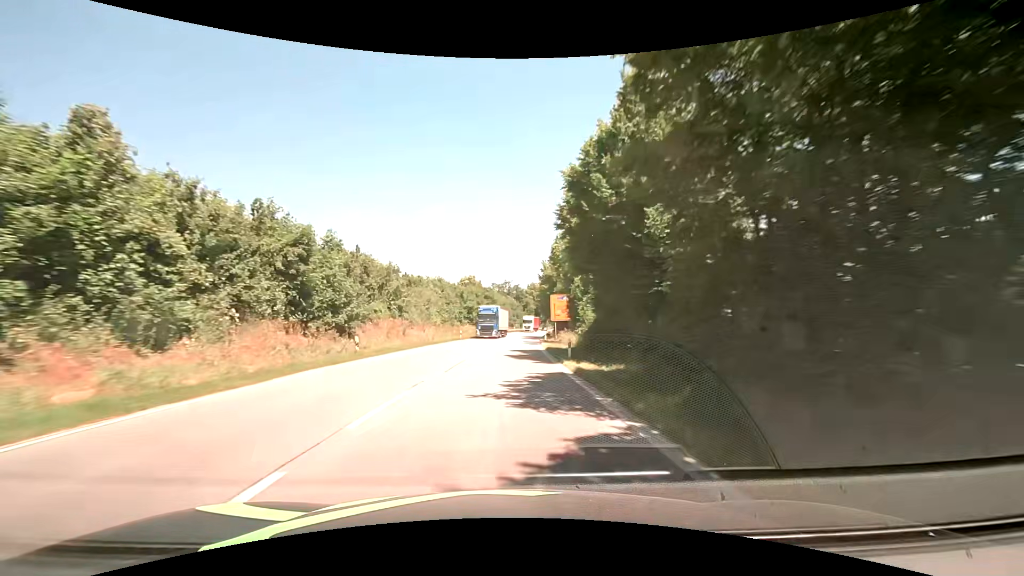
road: primary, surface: asphalt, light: Day
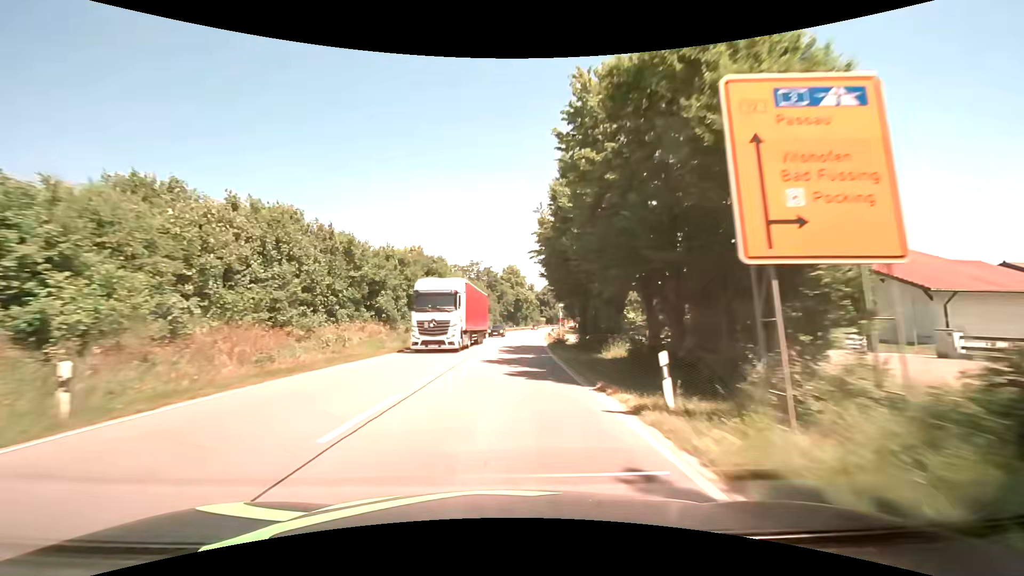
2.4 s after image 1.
(+1.1, +48.9) m; +3°
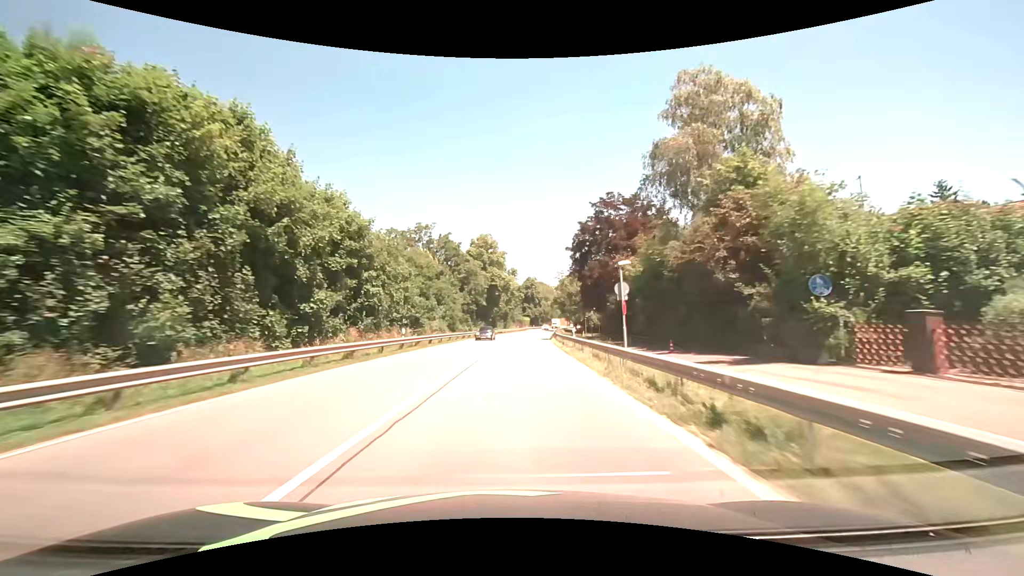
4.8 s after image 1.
(+0.7, +45.1) m; +2°
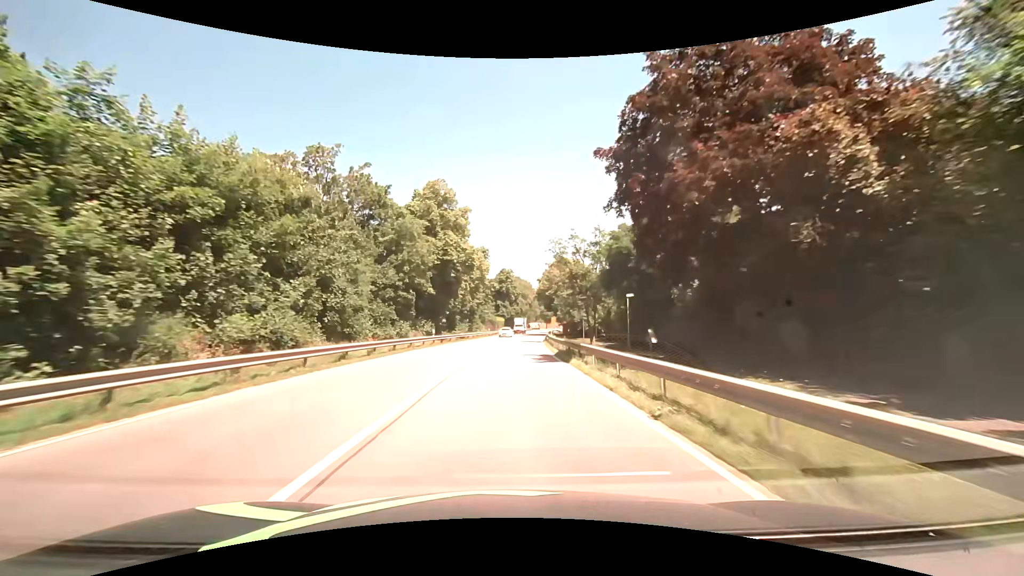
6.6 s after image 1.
(+0.9, +31.8) m; +3°
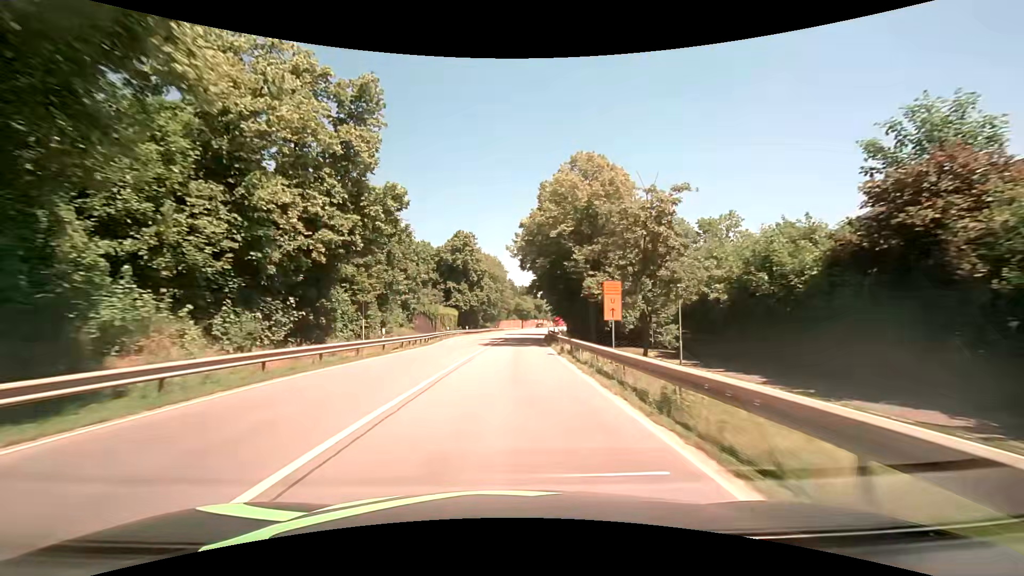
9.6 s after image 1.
(+1.7, +54.3) m; +3°
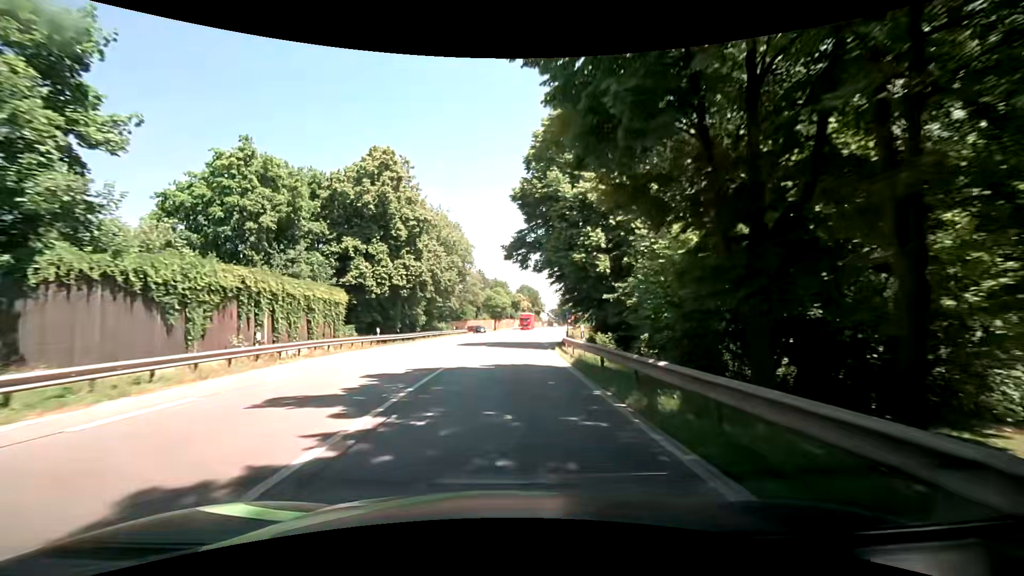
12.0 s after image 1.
(+1.0, +40.8) m; +3°
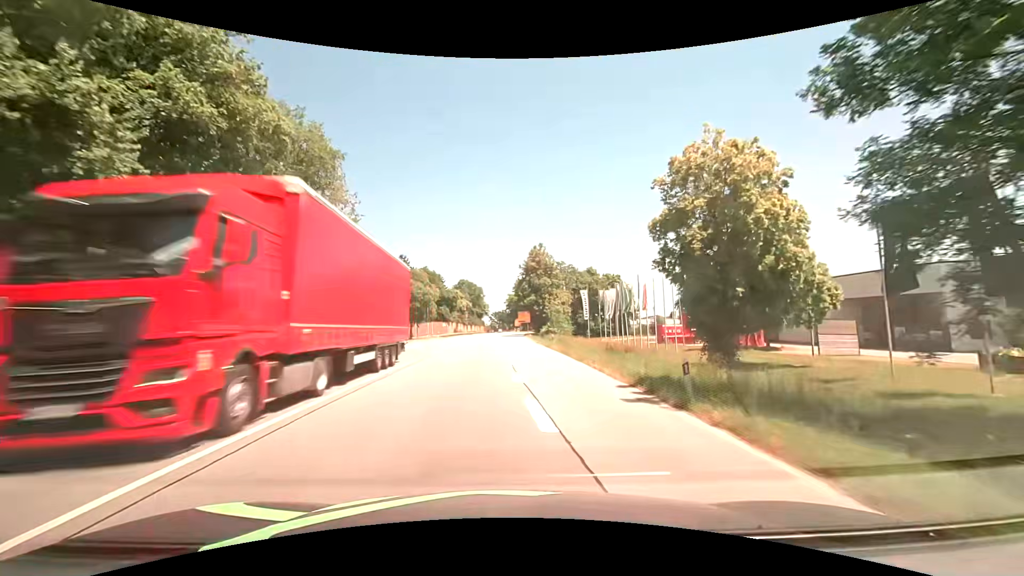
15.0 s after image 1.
(+2.1, +46.4) m; +7°
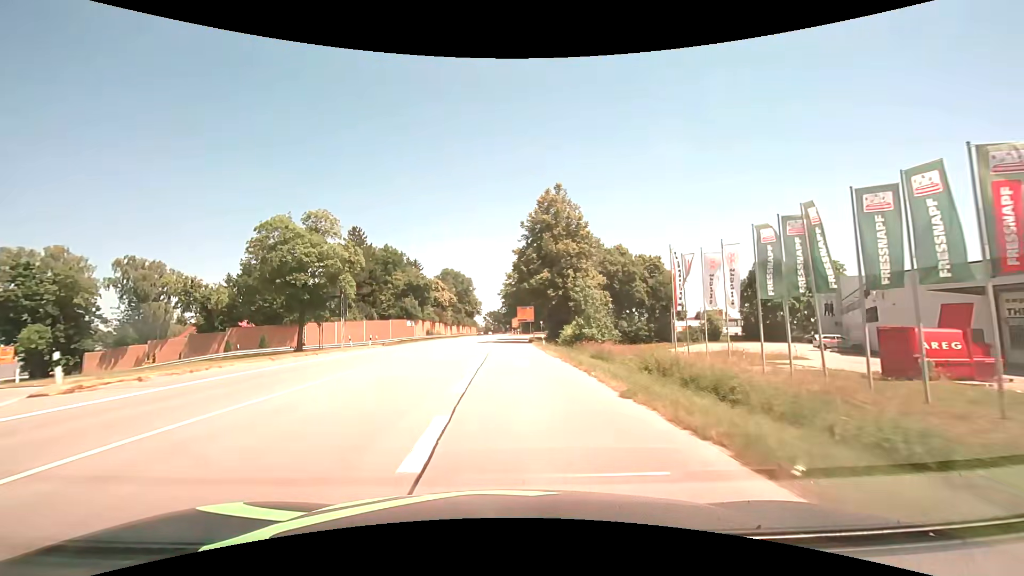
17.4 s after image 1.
(+0.5, +37.9) m; +1°
(0, +10) (0, +20) (0, +30) (0, +40) (0, +50) (0, +60) (+1, +70) (+3, +80) (+7, +89) (+13, +97) m
